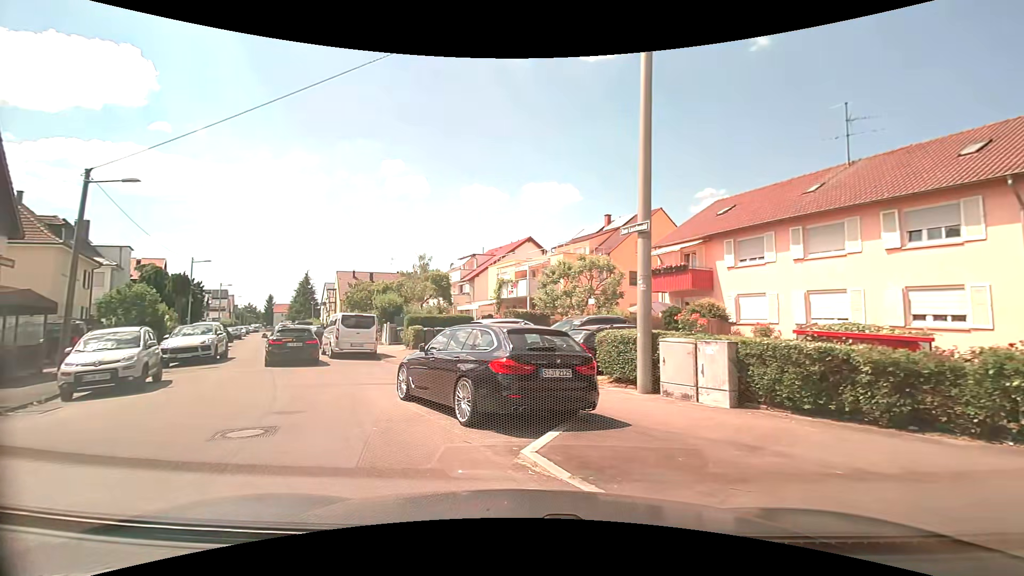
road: residential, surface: asphalt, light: Day
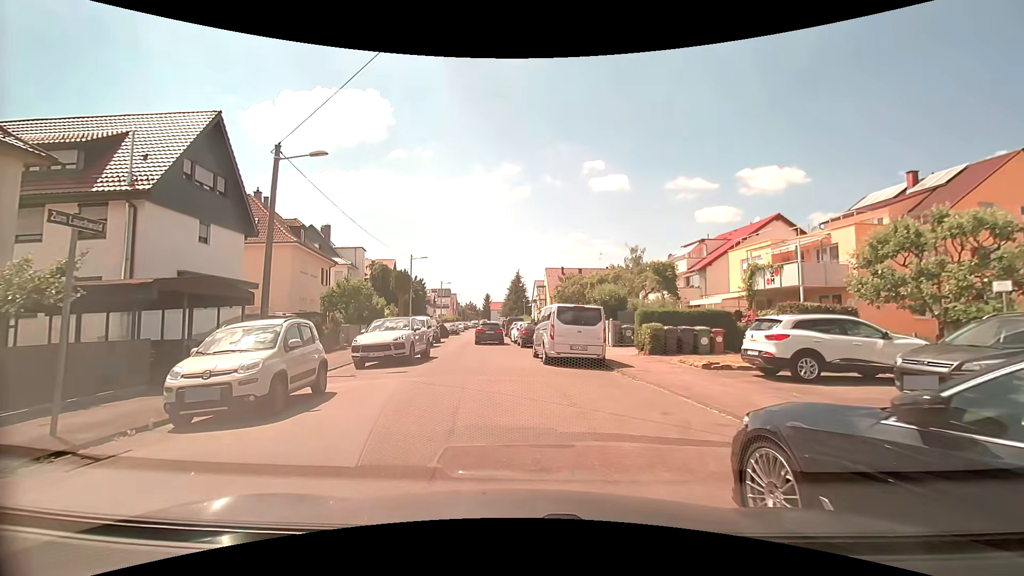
(-1.8, +6.5) m; -25°
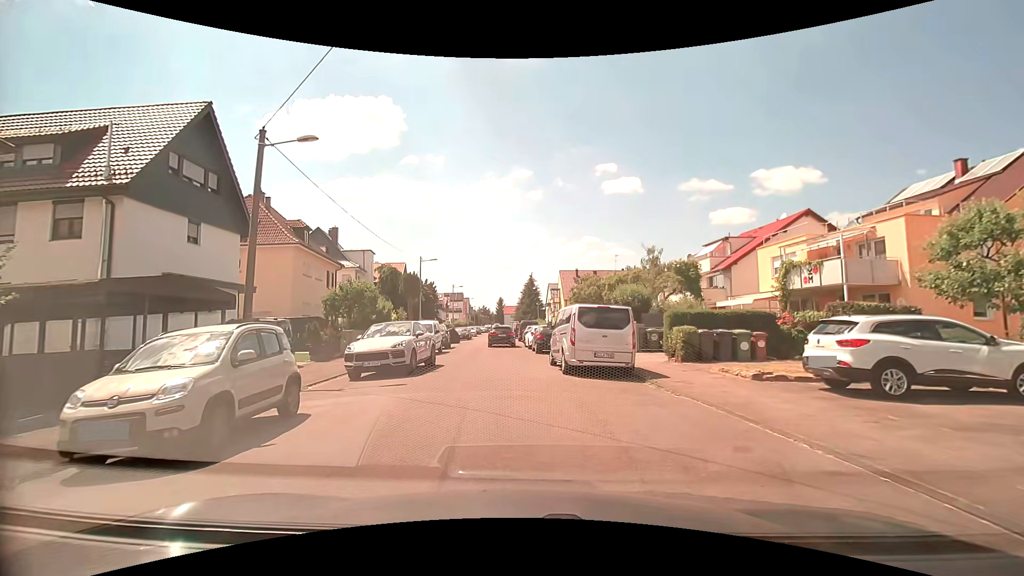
(0.0, +2.1) m; 0°
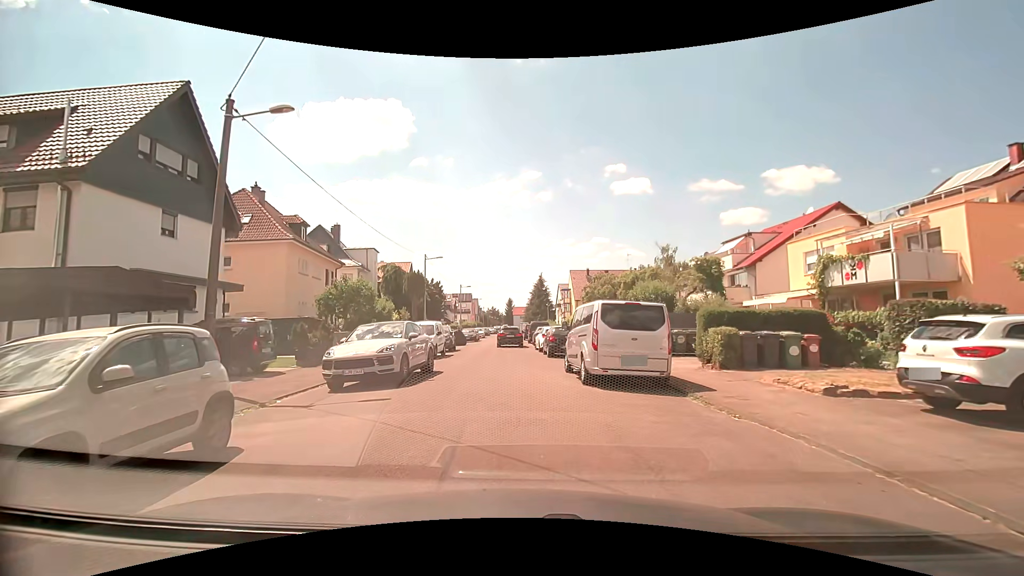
(-0.1, +2.4) m; -3°
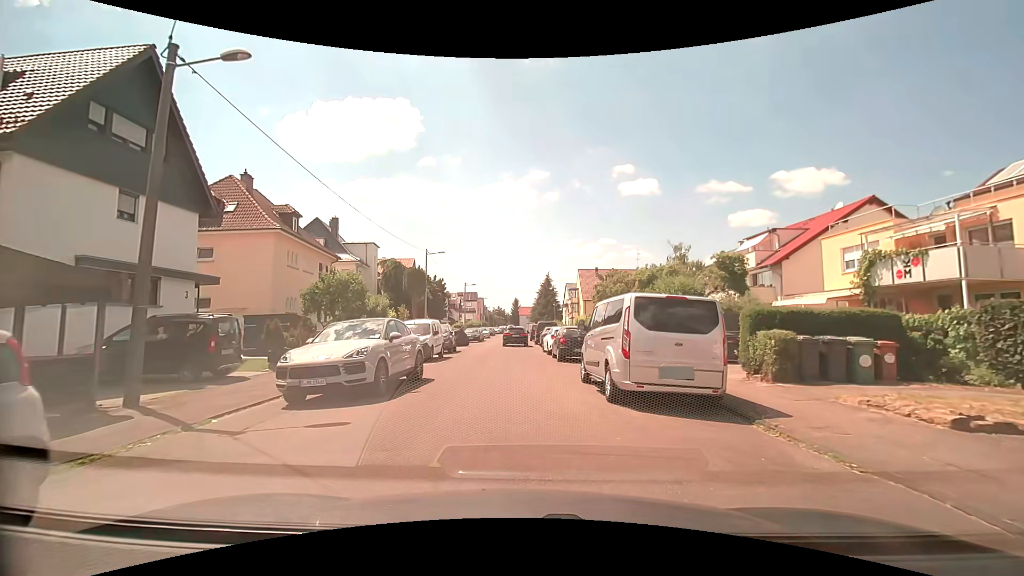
(0.0, +2.7) m; -1°
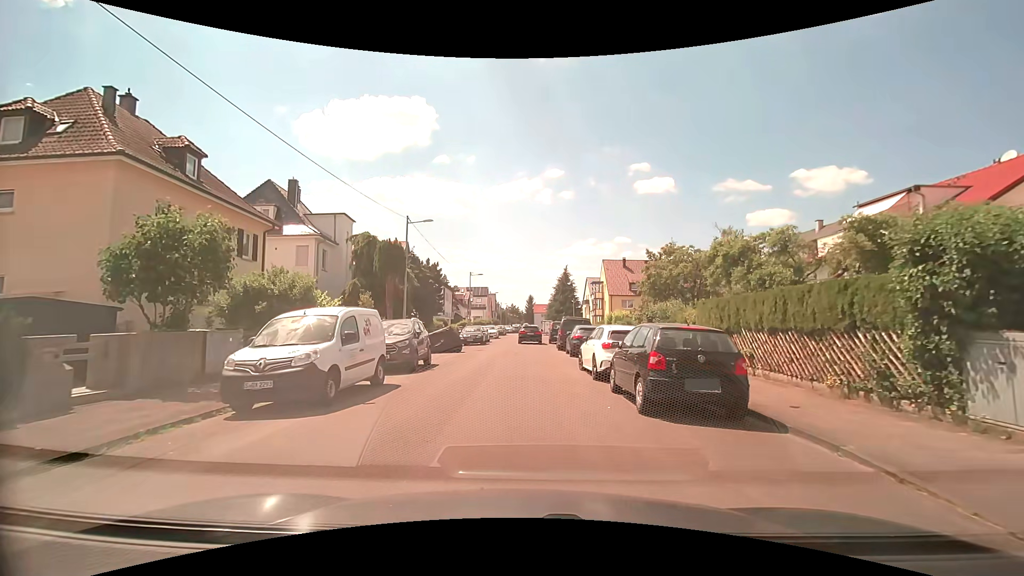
(-0.1, +12.3) m; 0°
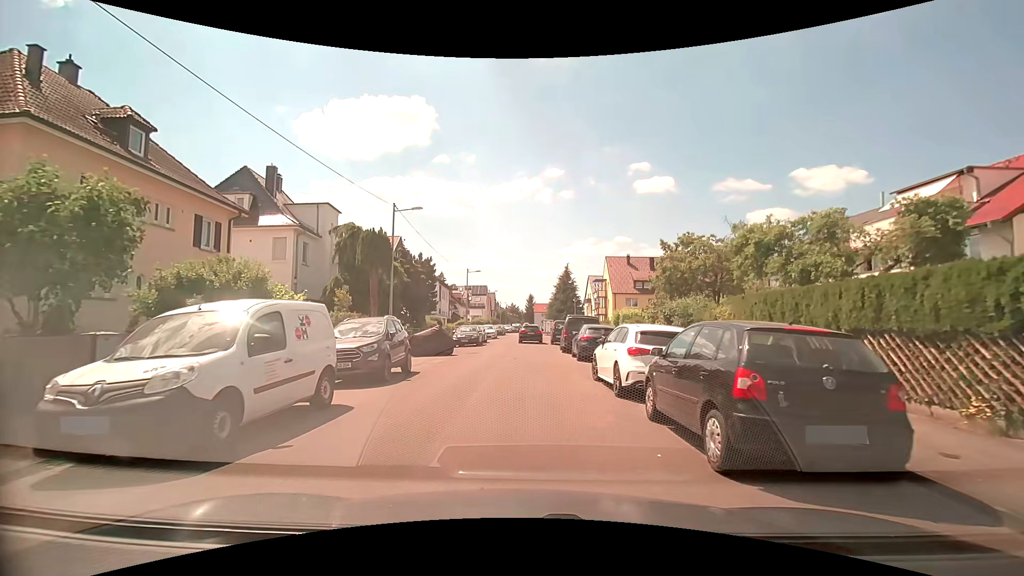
(-0.1, +3.1) m; -2°
